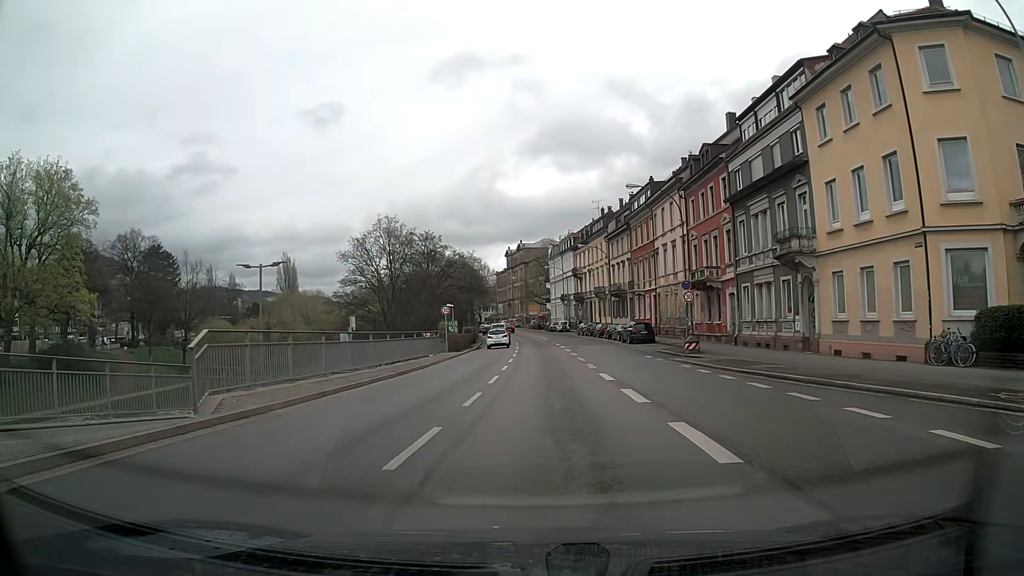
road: primary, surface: asphalt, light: Day
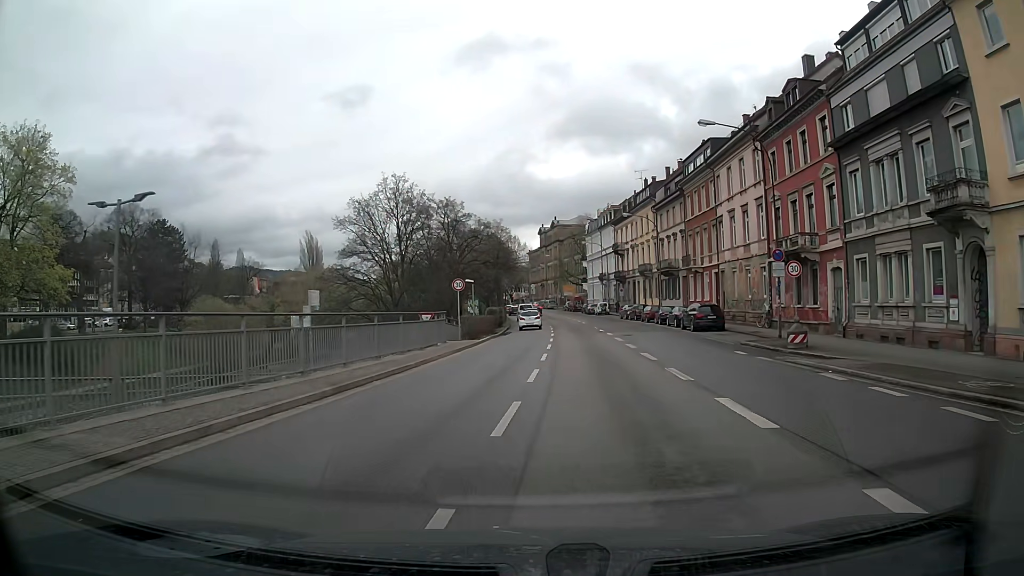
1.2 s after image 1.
(-0.2, +10.5) m; -3°
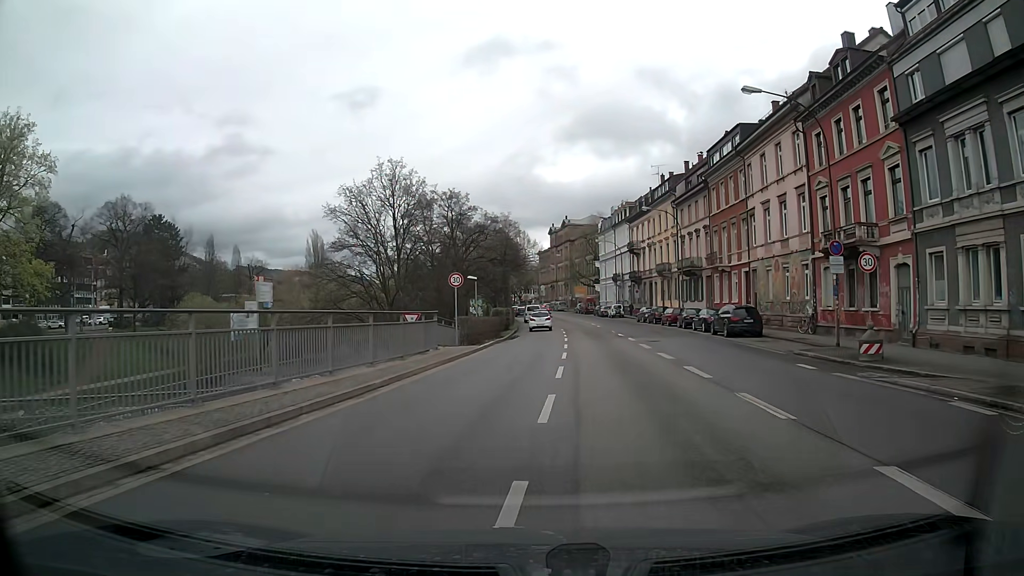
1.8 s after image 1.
(0.0, +5.2) m; 0°
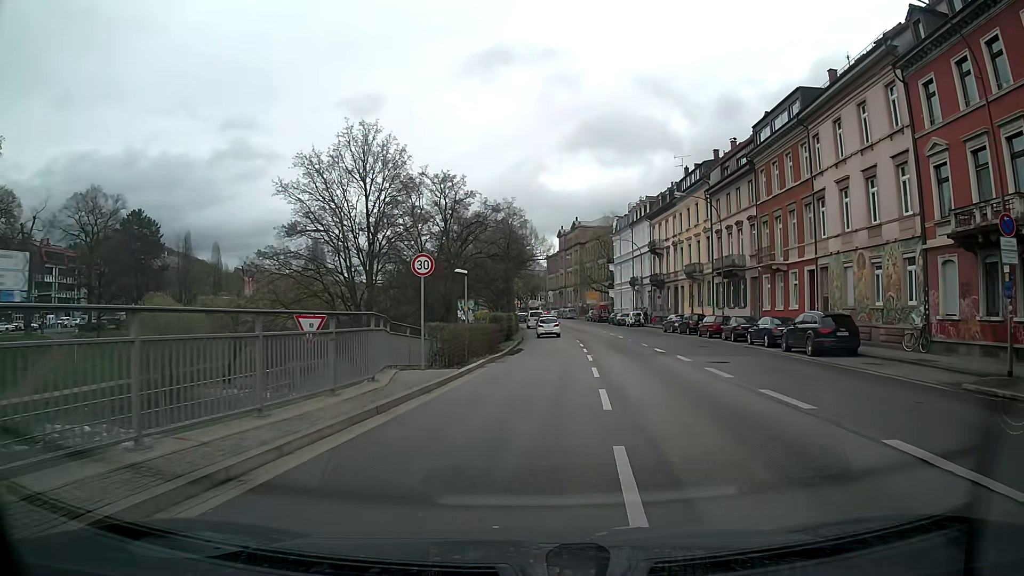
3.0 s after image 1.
(-0.1, +10.3) m; -1°
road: secondary_link
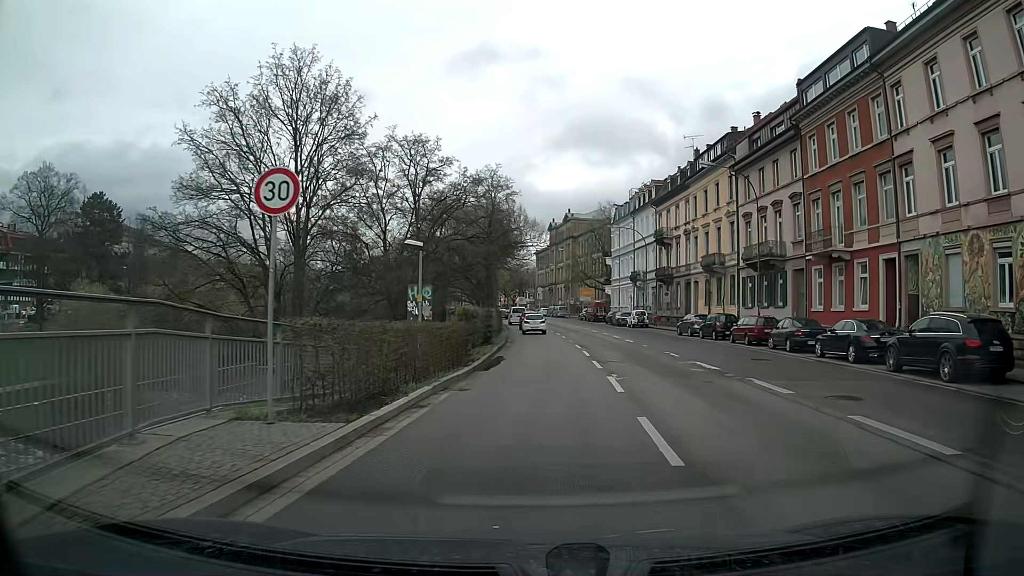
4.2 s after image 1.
(0.0, +9.9) m; 0°
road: primary
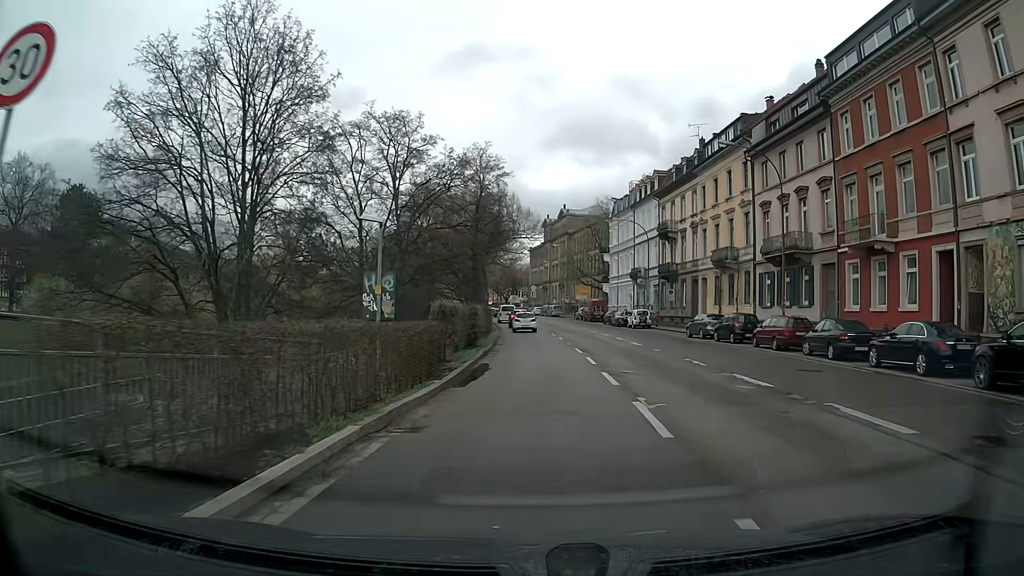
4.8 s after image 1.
(+0.1, +4.8) m; +2°
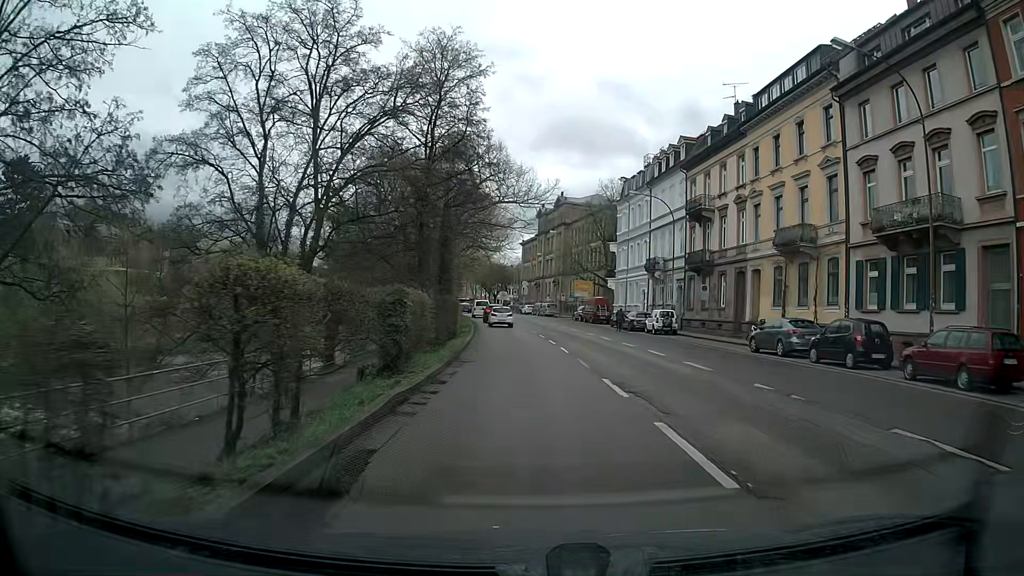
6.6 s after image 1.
(+0.1, +14.1) m; 0°
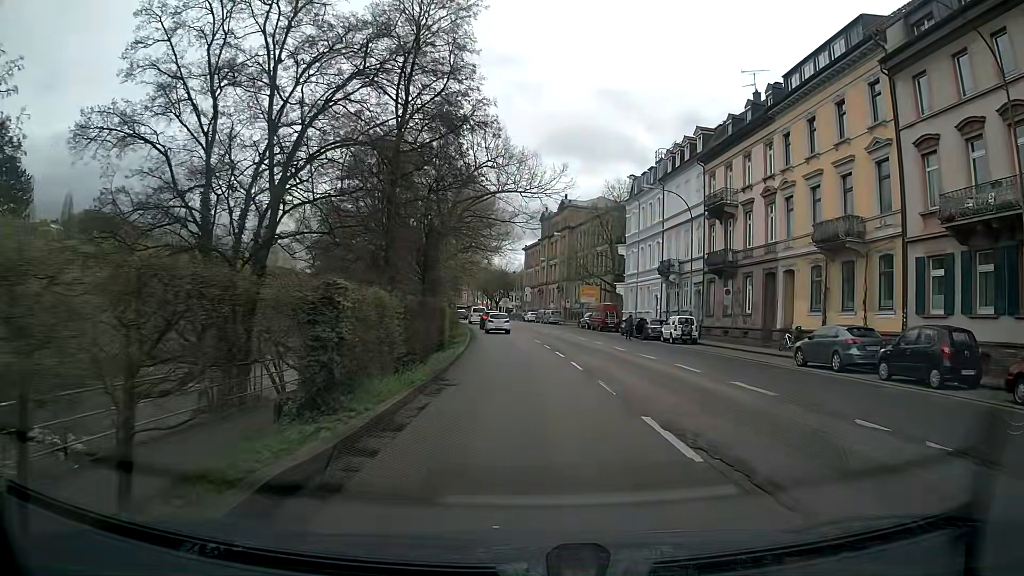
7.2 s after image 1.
(0.0, +4.8) m; +1°
(0, +10) (0, +20) (-1, +30) (-2, +40) (-3, +50) (-4, +60) (-5, +70) (-7, +80) (-8, +89) (-10, +99) m
